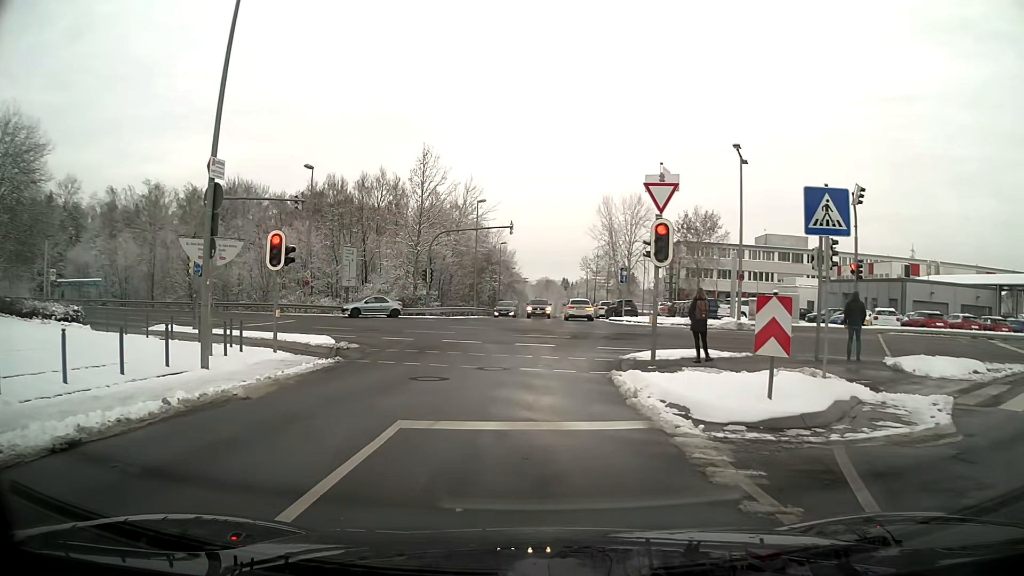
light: Day
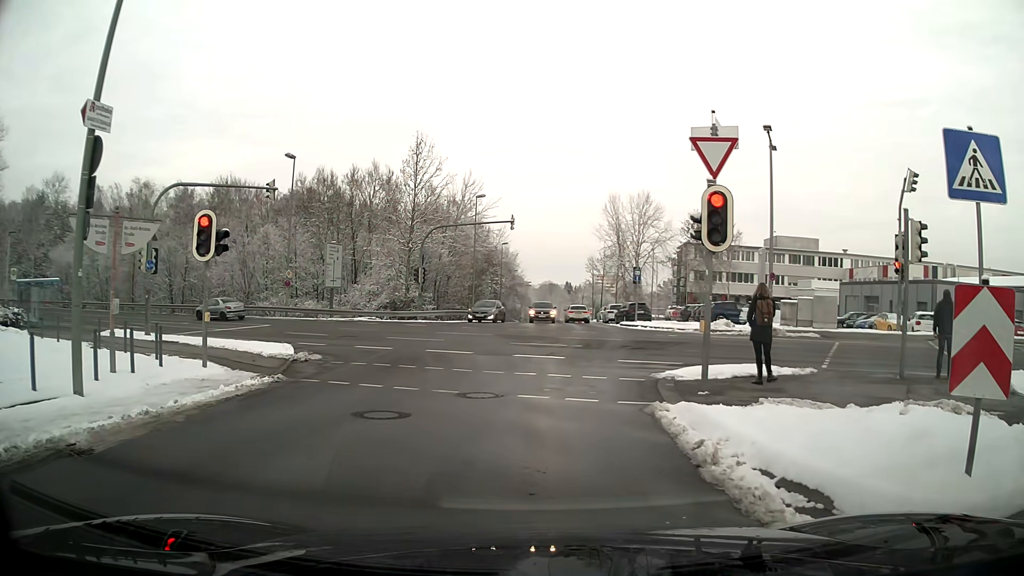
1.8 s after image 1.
(0.0, +4.1) m; 0°
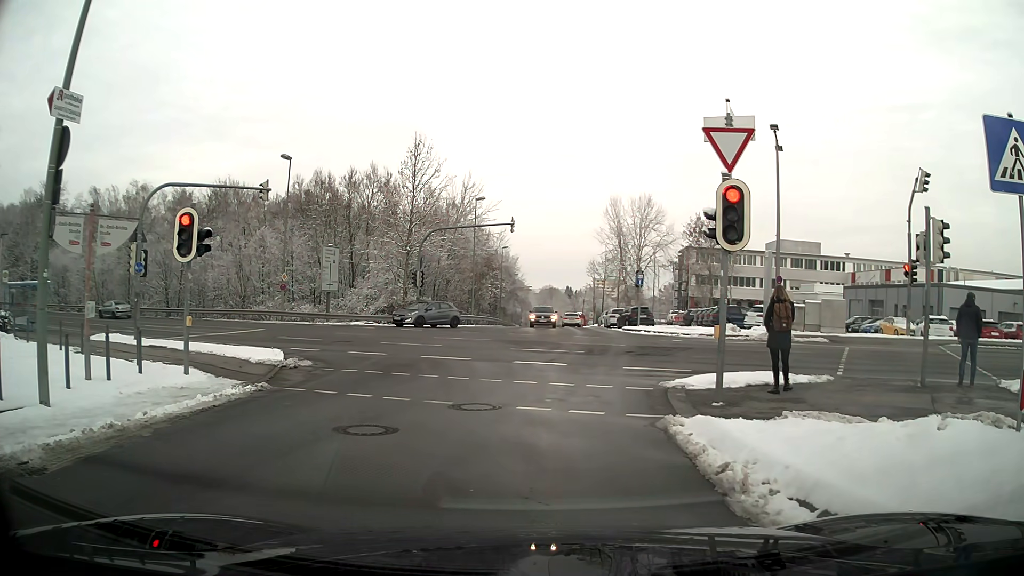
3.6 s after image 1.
(0.0, +0.8) m; 0°
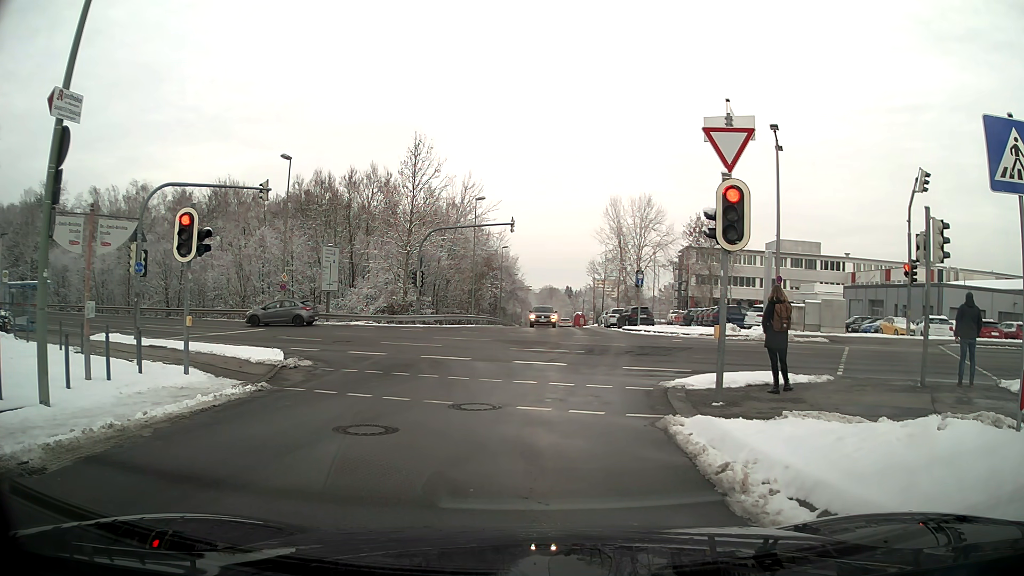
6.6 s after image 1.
(0.0, 0.0) m; 0°
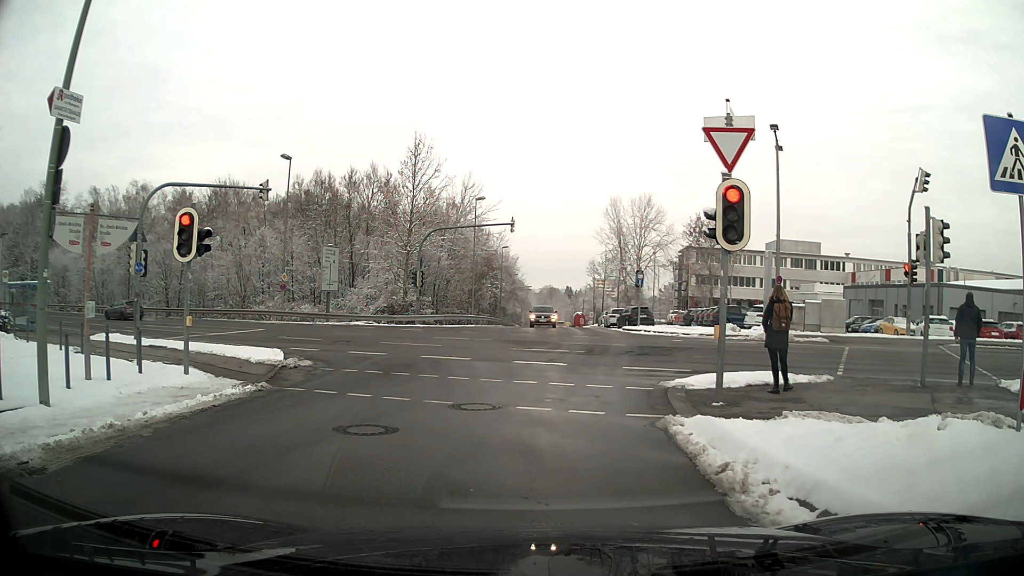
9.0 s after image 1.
(0.0, 0.0) m; 0°
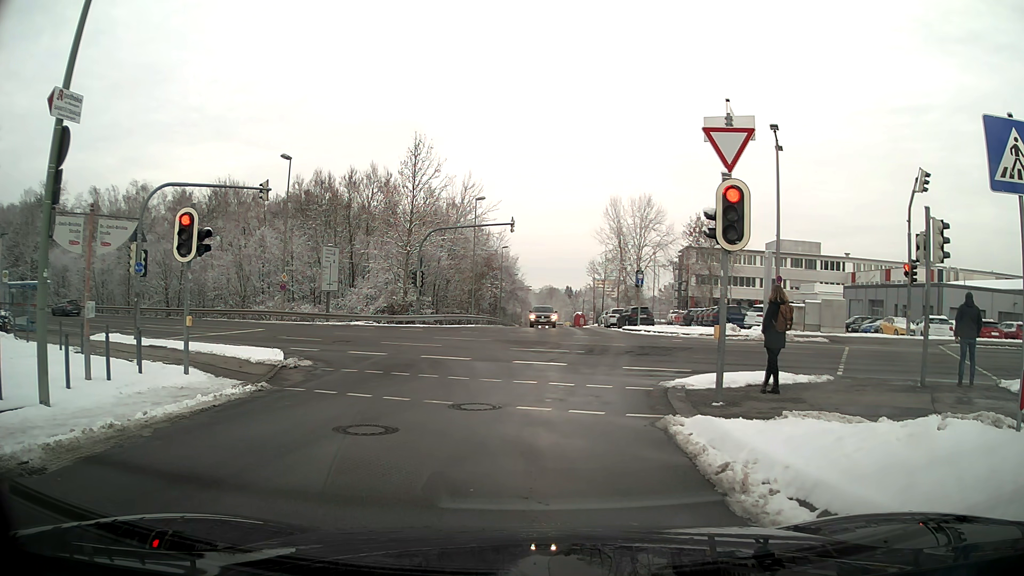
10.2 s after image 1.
(0.0, 0.0) m; 0°
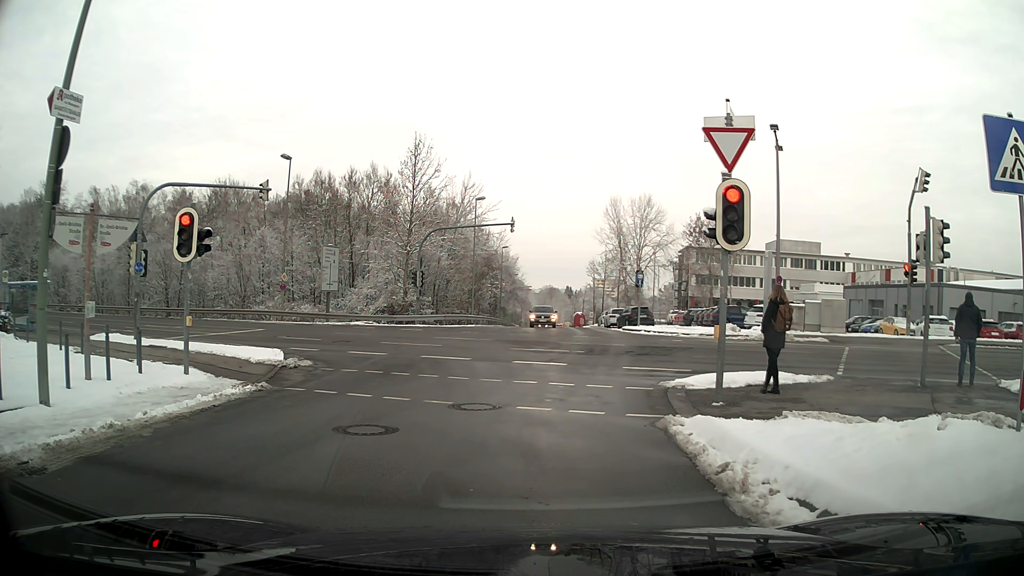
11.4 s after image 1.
(0.0, 0.0) m; 0°
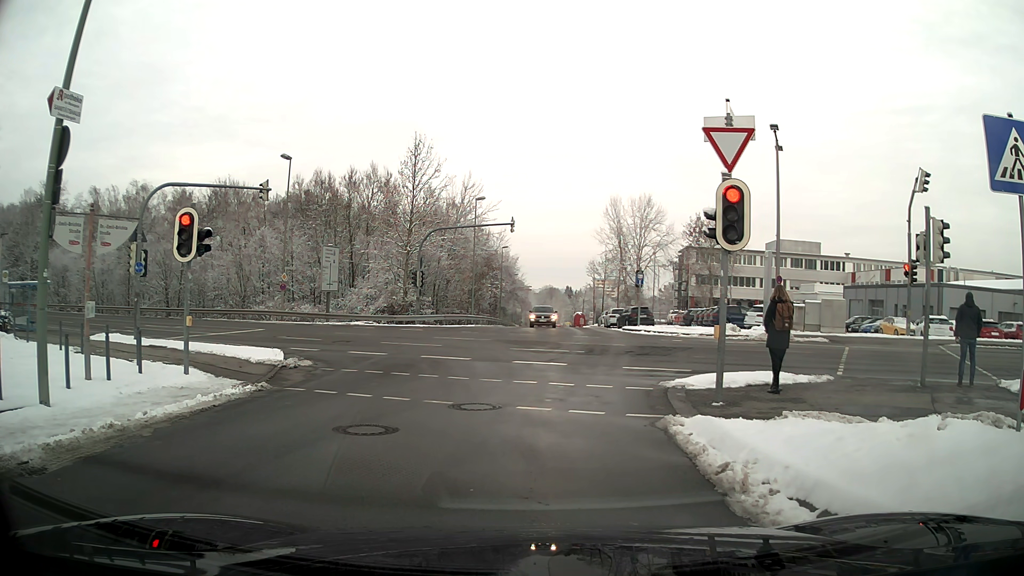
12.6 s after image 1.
(0.0, 0.0) m; 0°
